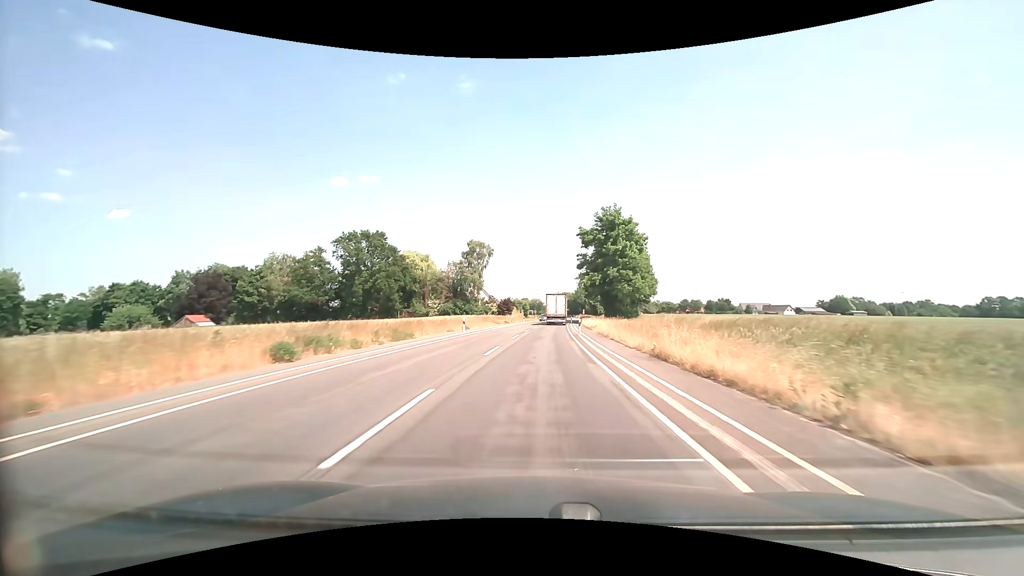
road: secondary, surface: asphalt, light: Day
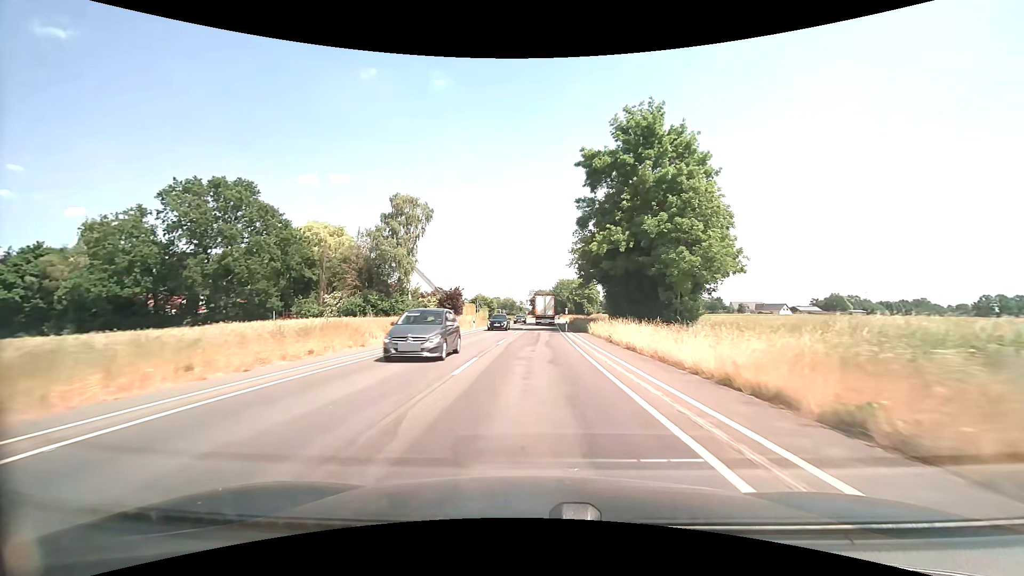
(+1.1, +41.3) m; +3°
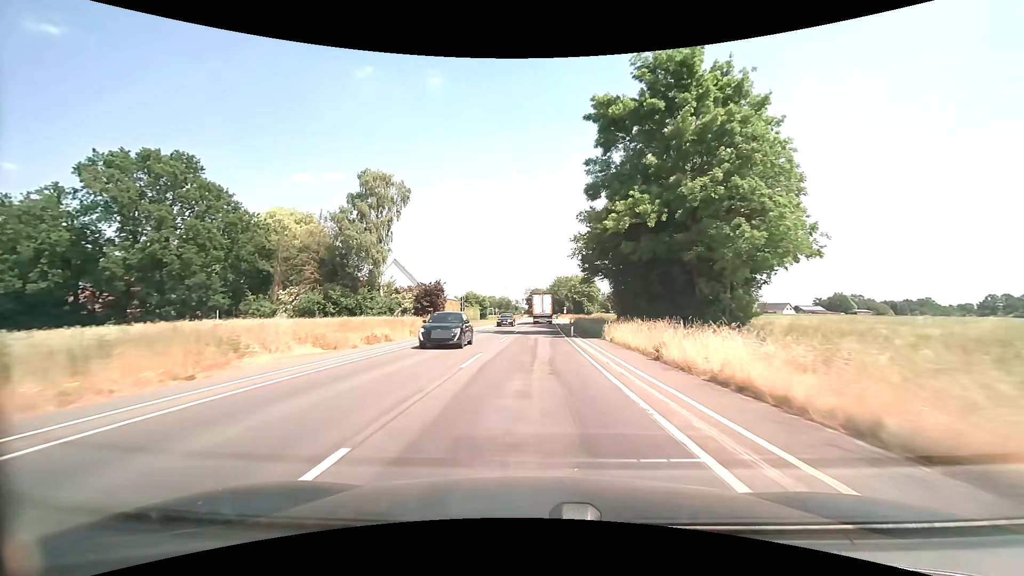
(0.0, +10.6) m; 0°
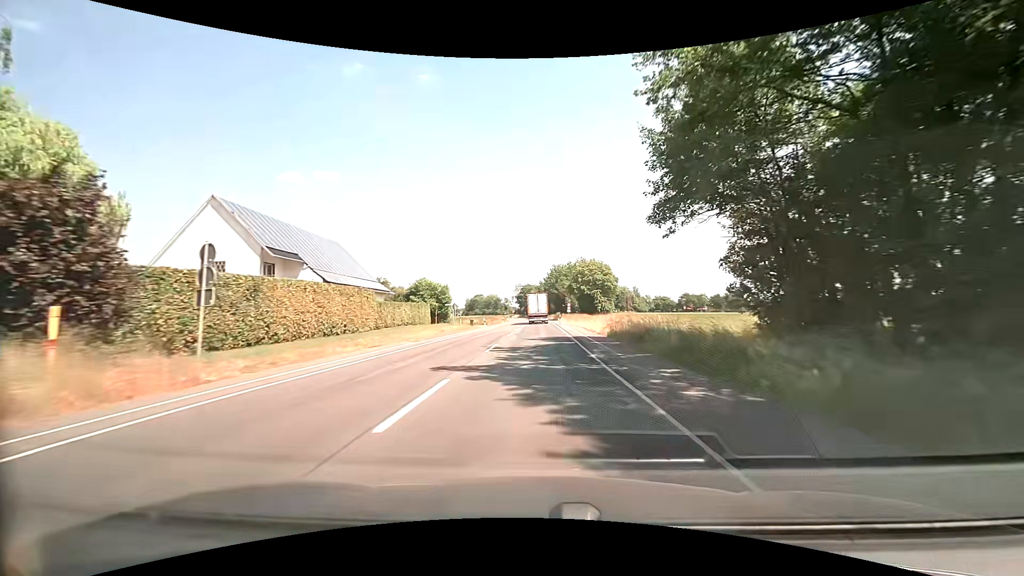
(+0.4, +42.9) m; +1°
(0, +10) (0, +20) (0, +30) (0, +40) (0, +50) (0, +60) (0, +70) (0, +80) (0, +90) (0, +100) m
